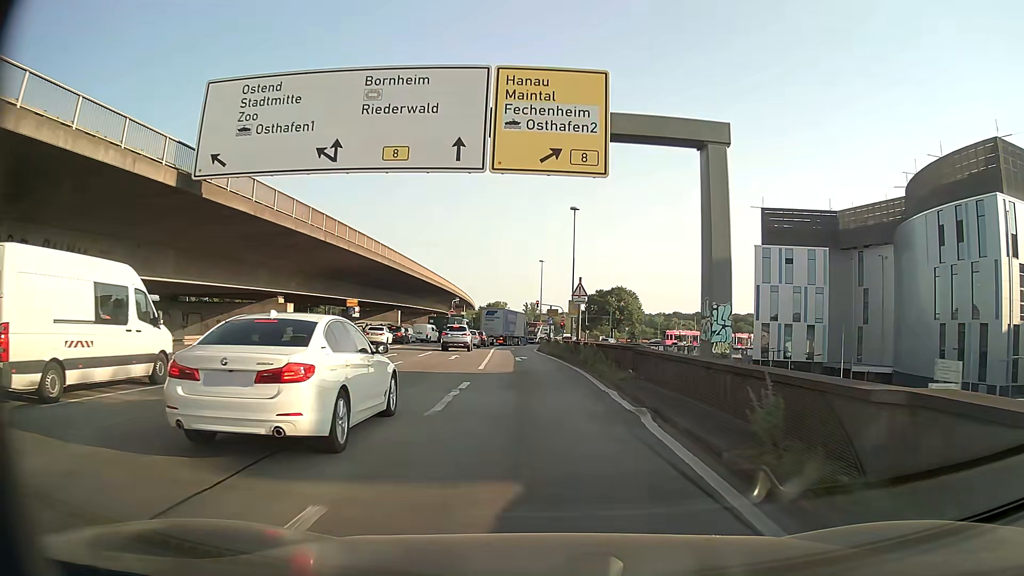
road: motorway_link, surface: asphalt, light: Day
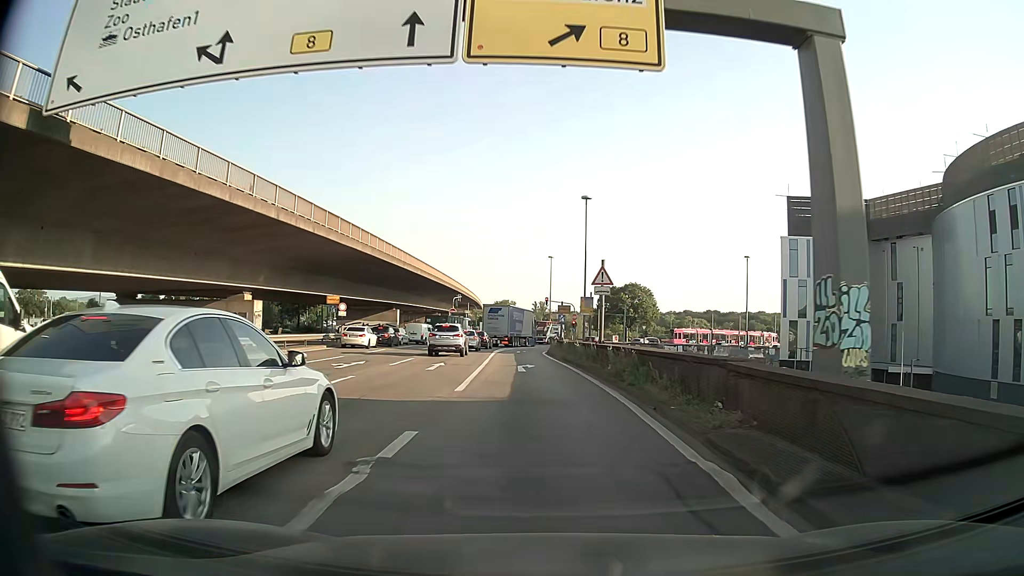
(0.0, +8.0) m; -1°
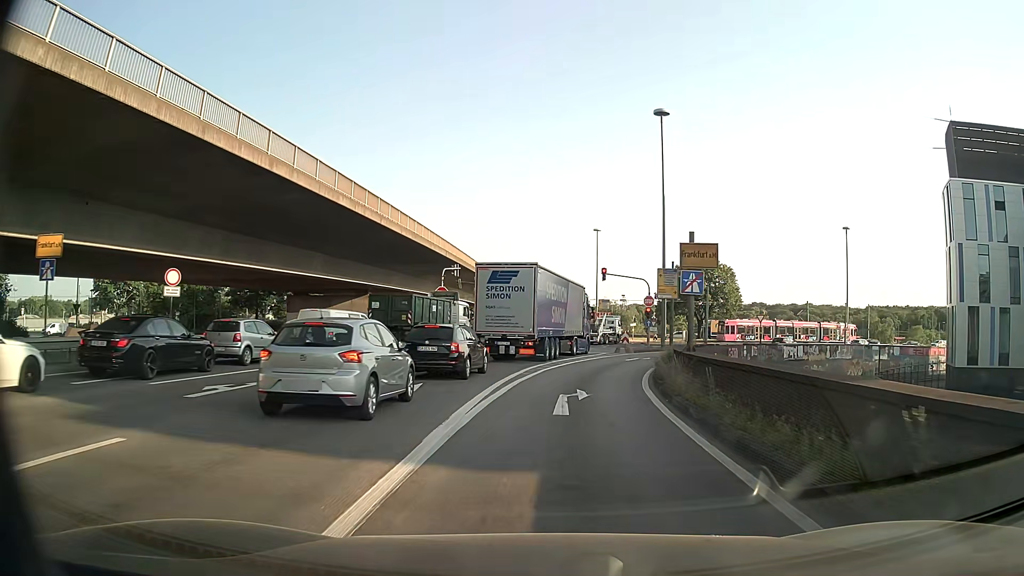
(-1.3, +35.8) m; -3°
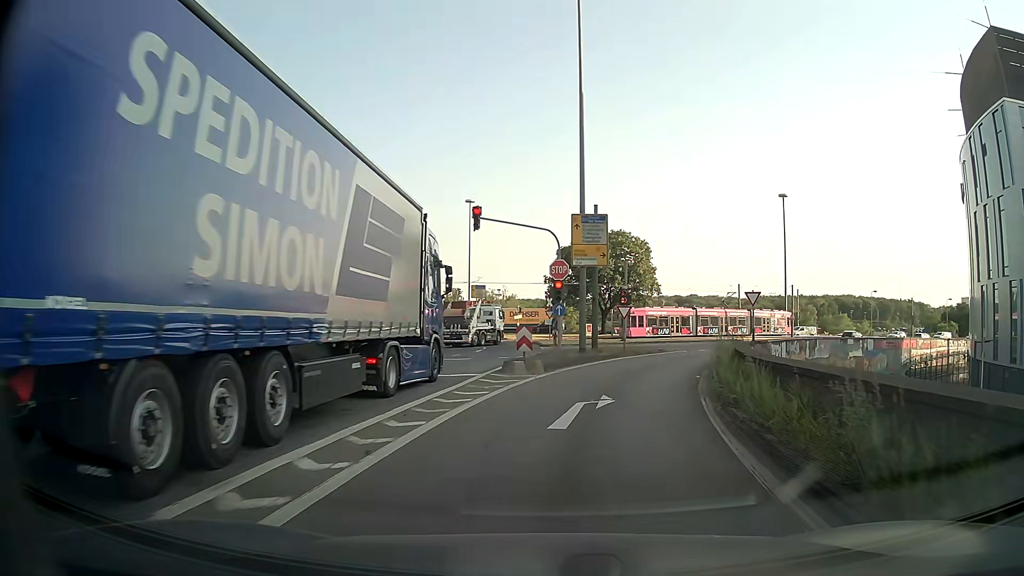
(+1.8, +24.7) m; +11°
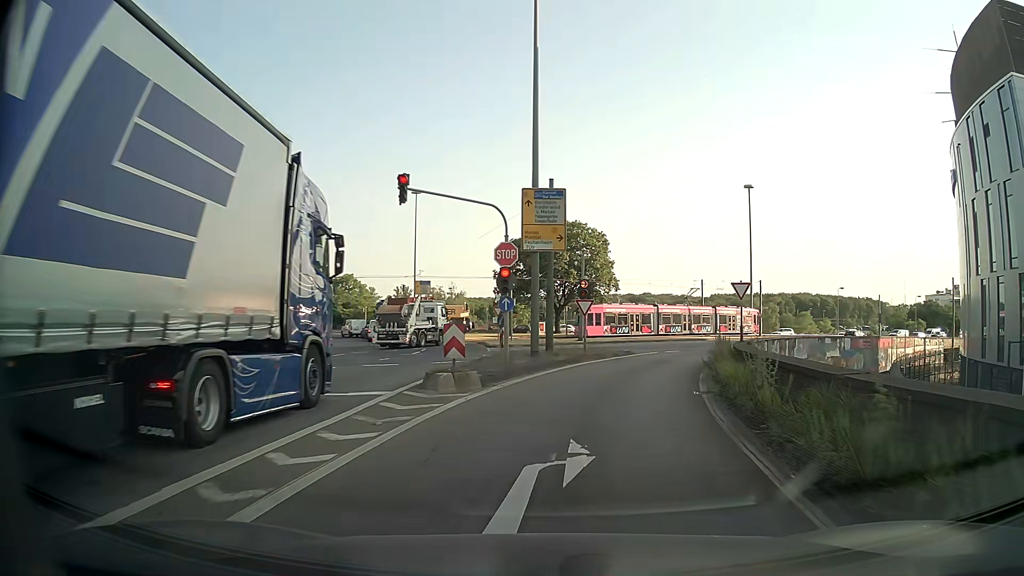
(+0.1, +5.7) m; +4°
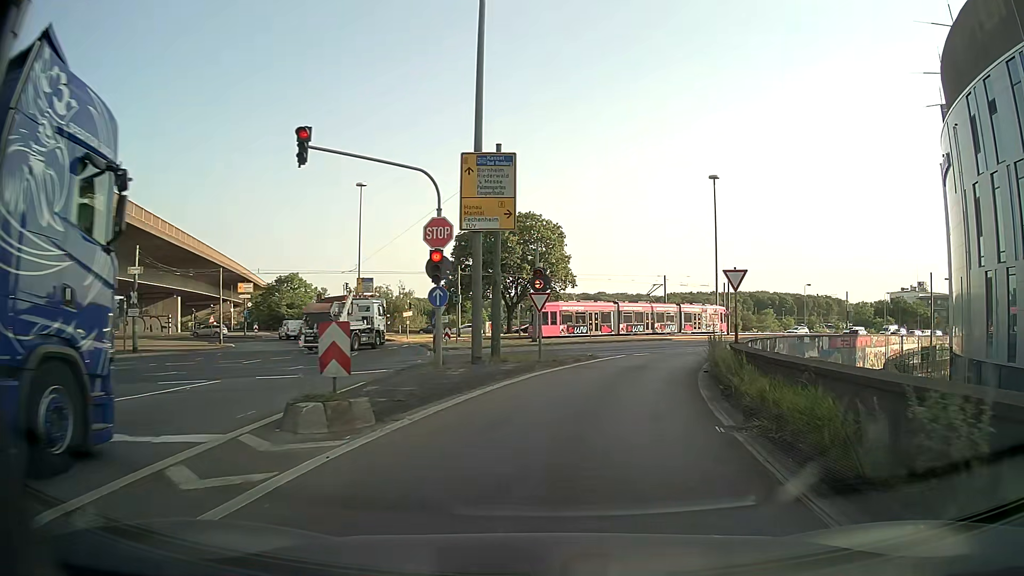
(+0.2, +5.5) m; +4°
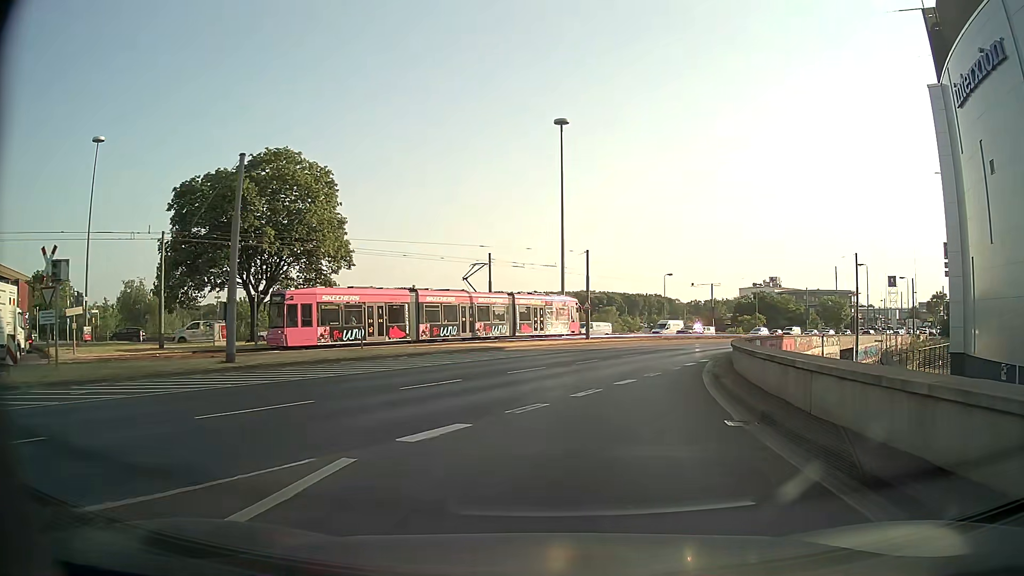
(+3.3, +25.3) m; +16°
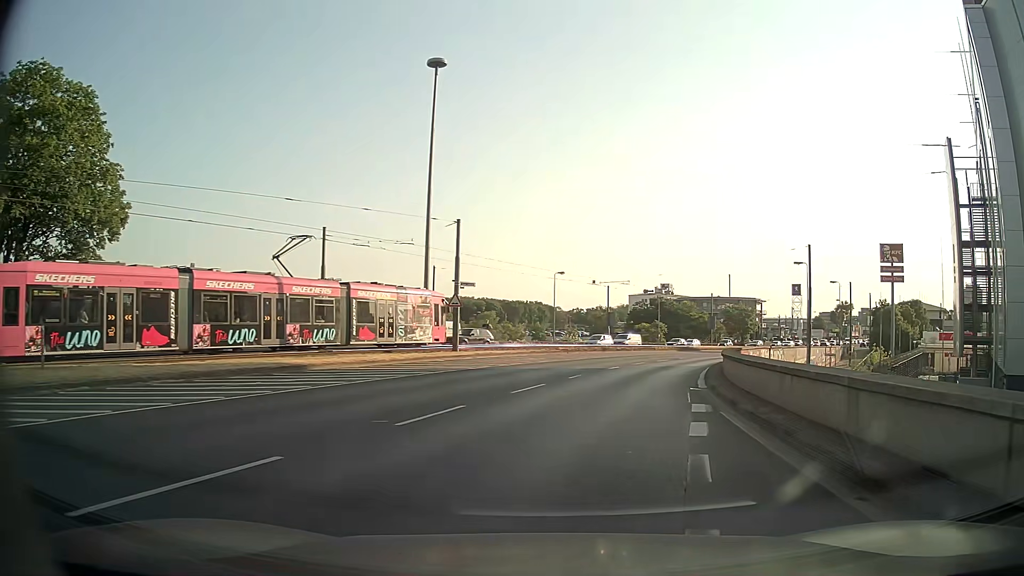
(+1.0, +16.4) m; +10°
(0, +10) (+2, +20) (+4, +30) (+7, +39) (+11, +48) (+16, +57) (+21, +66) (+26, +74) (+32, +83) (+37, +91) m
